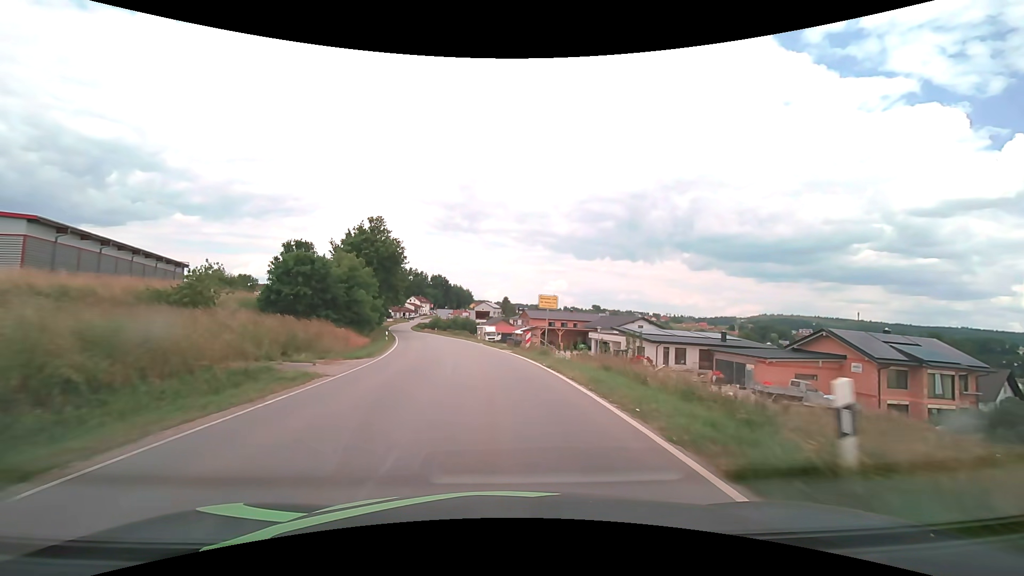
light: Day
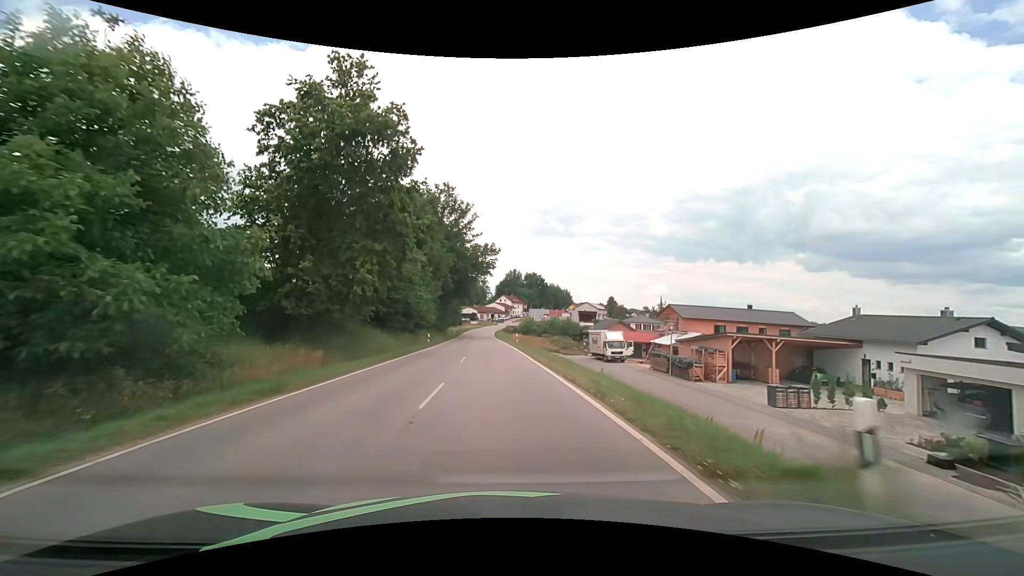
(-4.0, +40.4) m; -11°
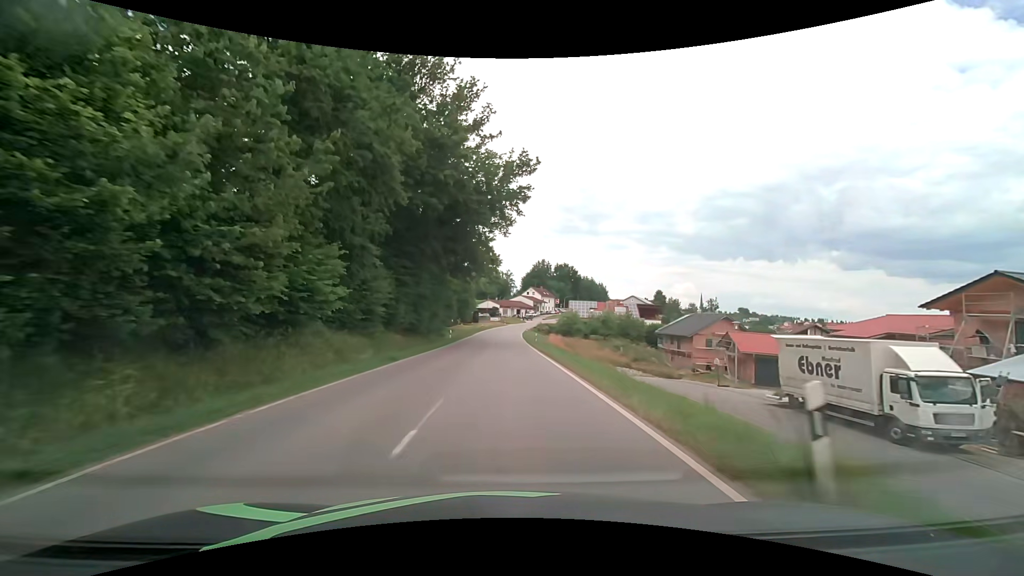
(-1.3, +38.9) m; -3°
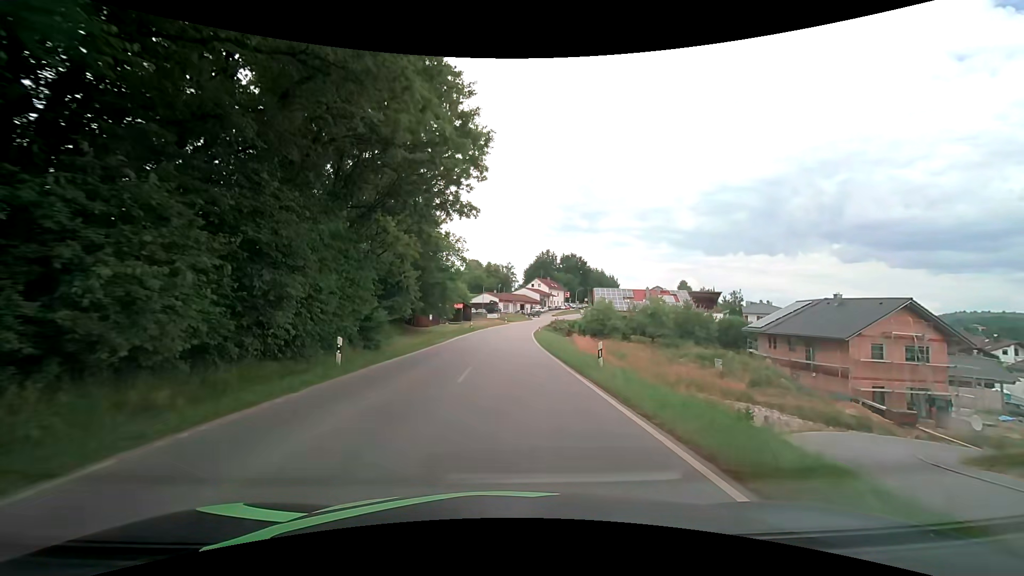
(0.0, +29.4) m; 0°
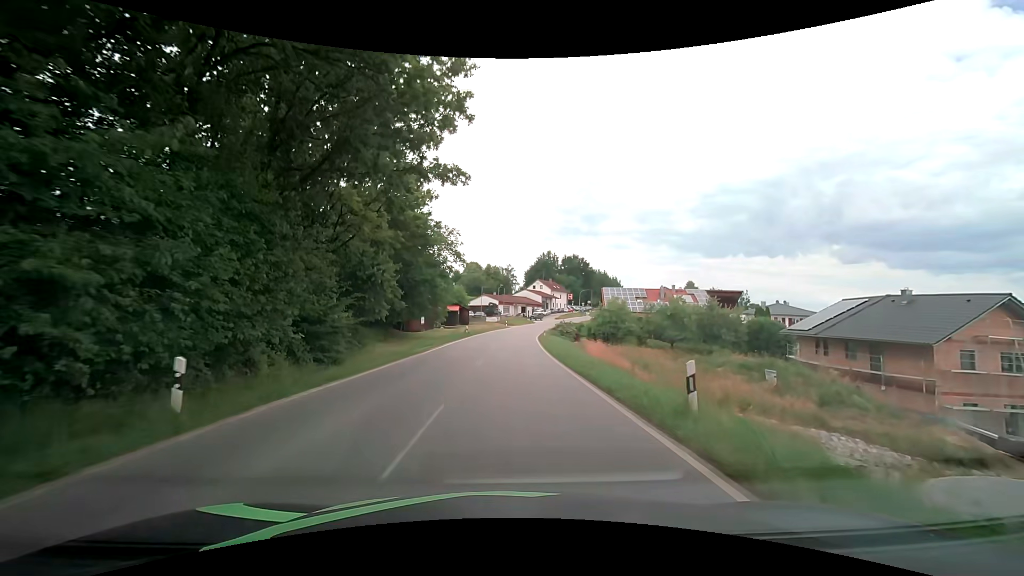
(0.0, +7.0) m; 0°
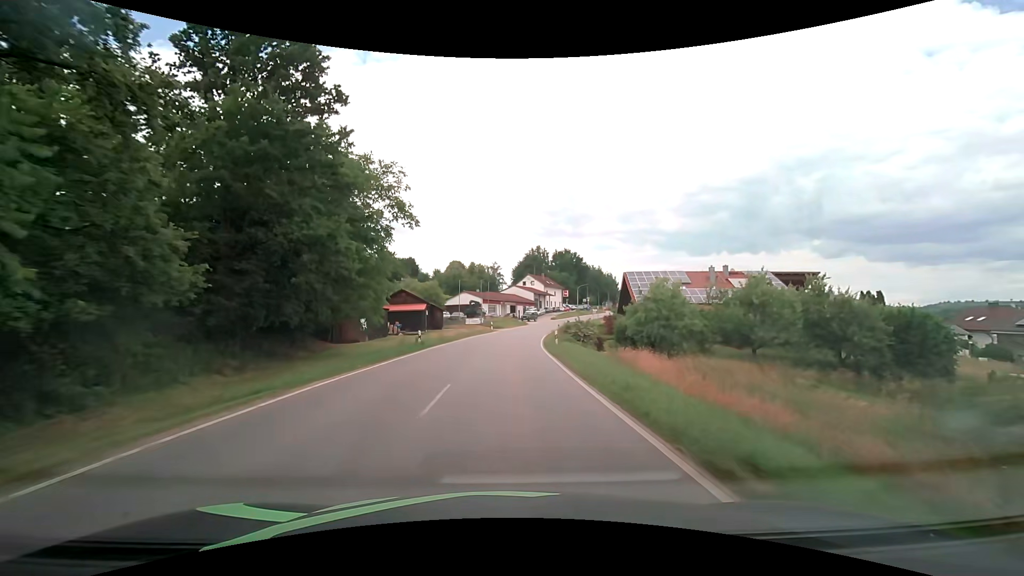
(0.0, +21.1) m; +1°
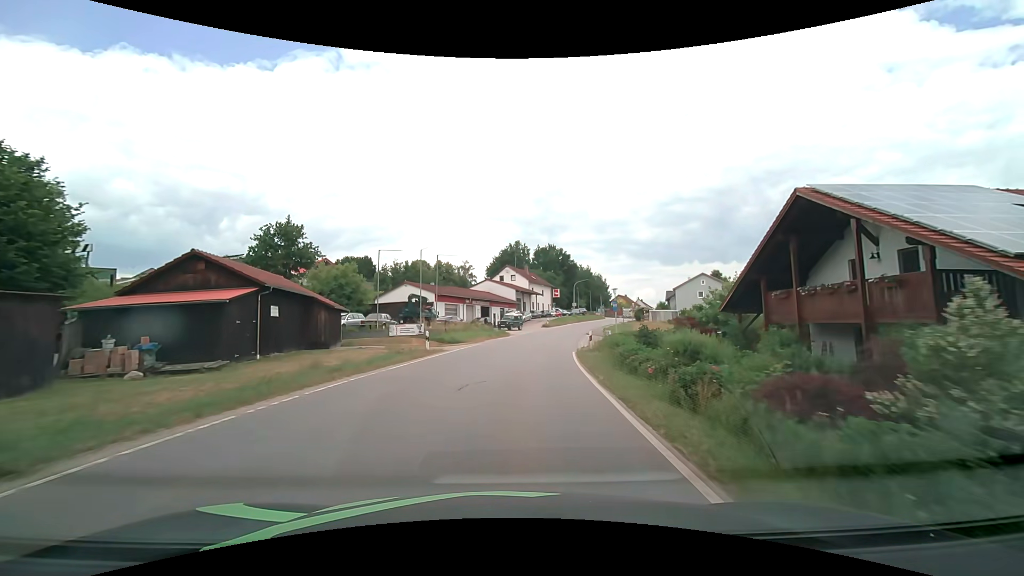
(+0.9, +34.4) m; +3°
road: tertiary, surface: asphalt
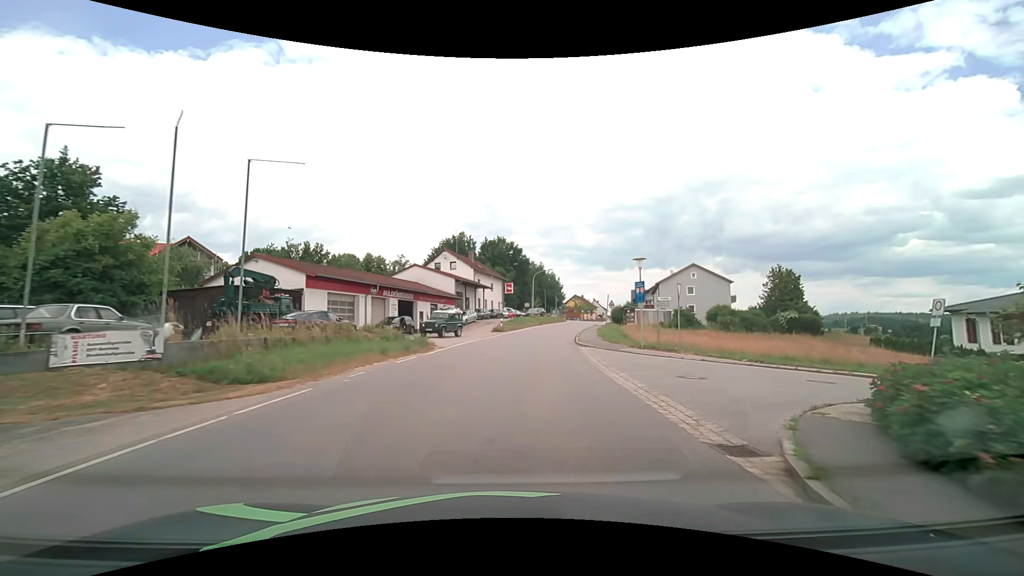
(+0.8, +22.7) m; +5°
